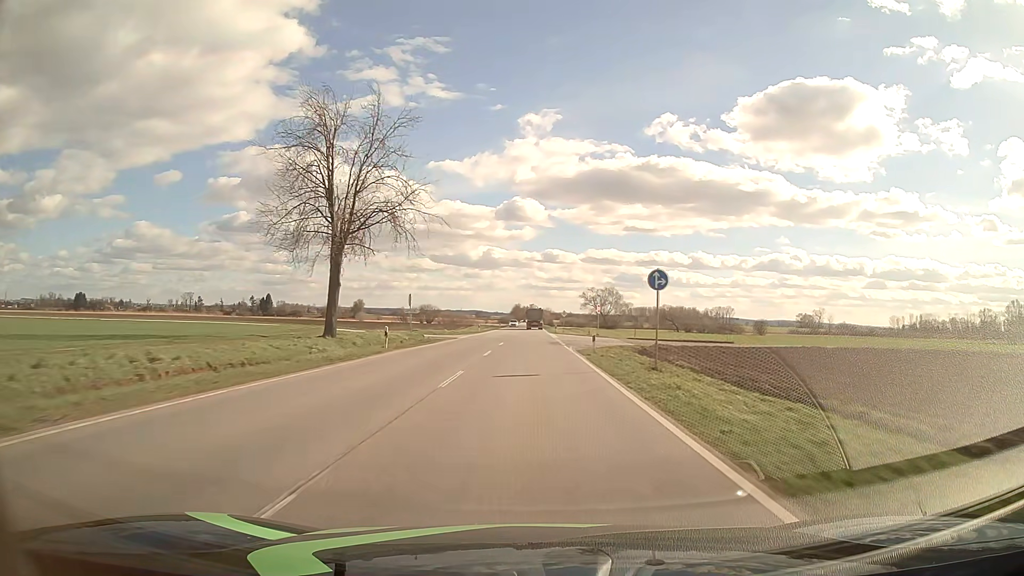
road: primary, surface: asphalt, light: Day
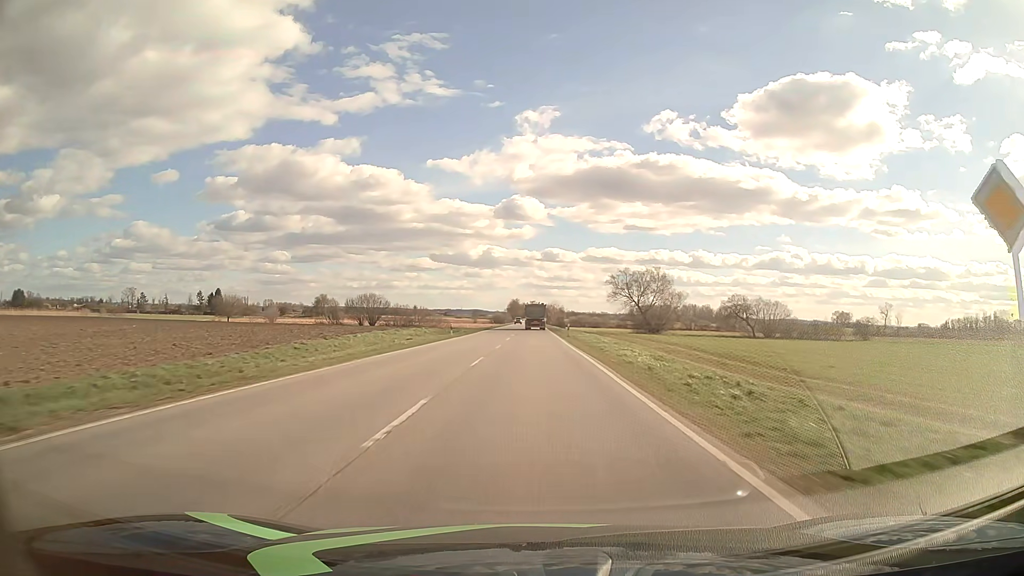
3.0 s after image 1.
(0.0, +79.0) m; 0°
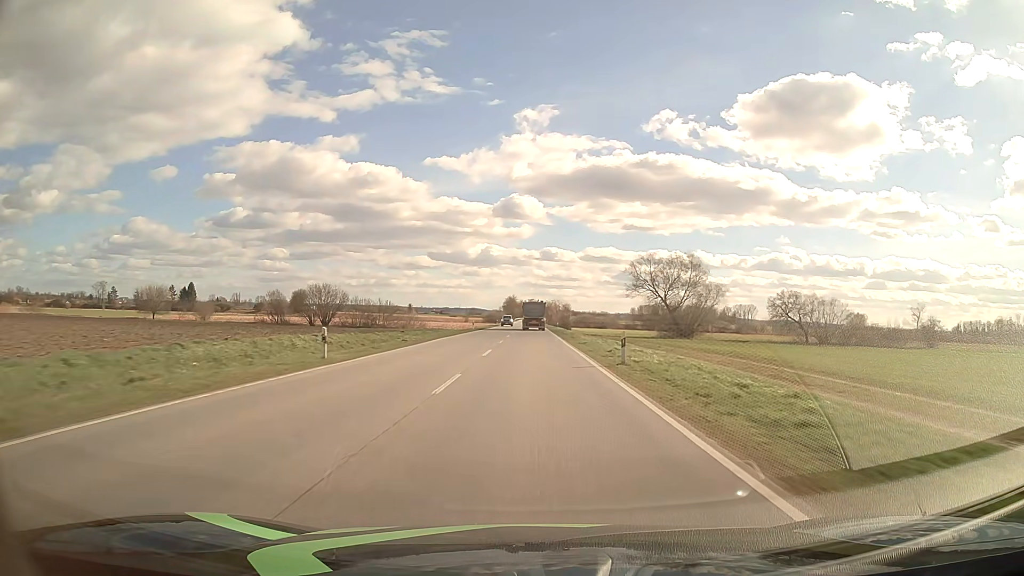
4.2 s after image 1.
(0.0, +31.3) m; 0°
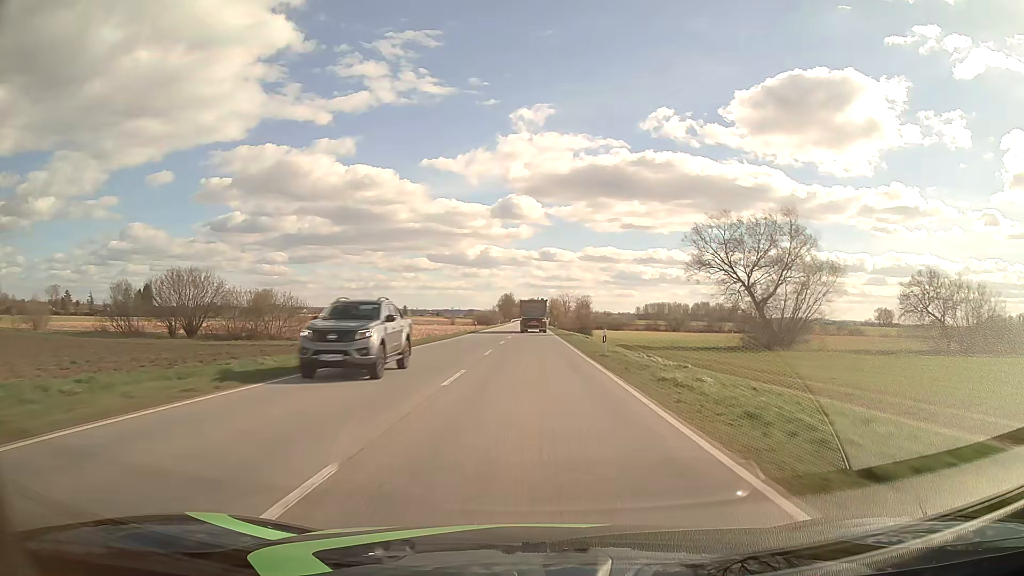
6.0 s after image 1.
(0.0, +45.5) m; 0°
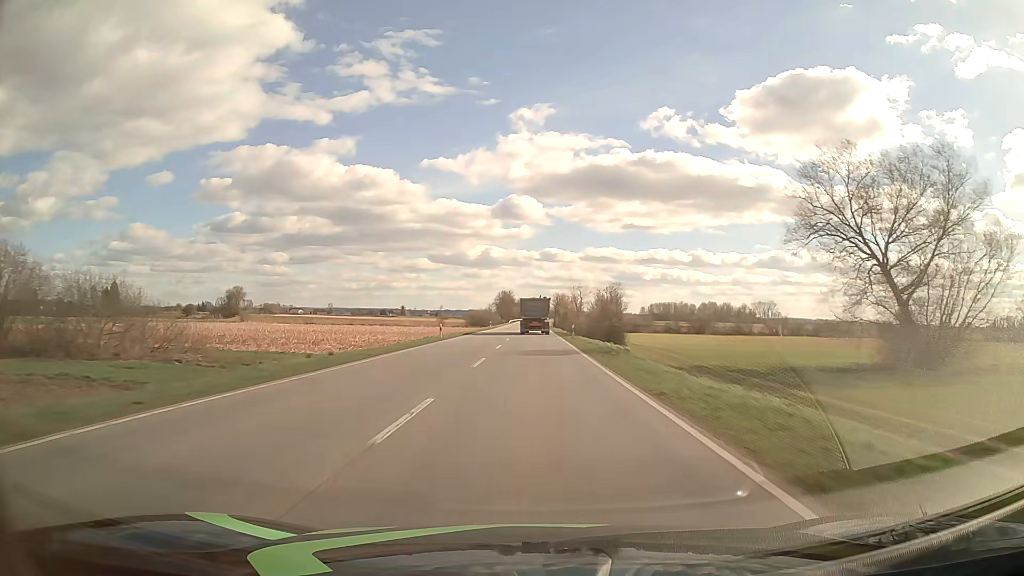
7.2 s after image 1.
(-0.1, +29.2) m; 0°
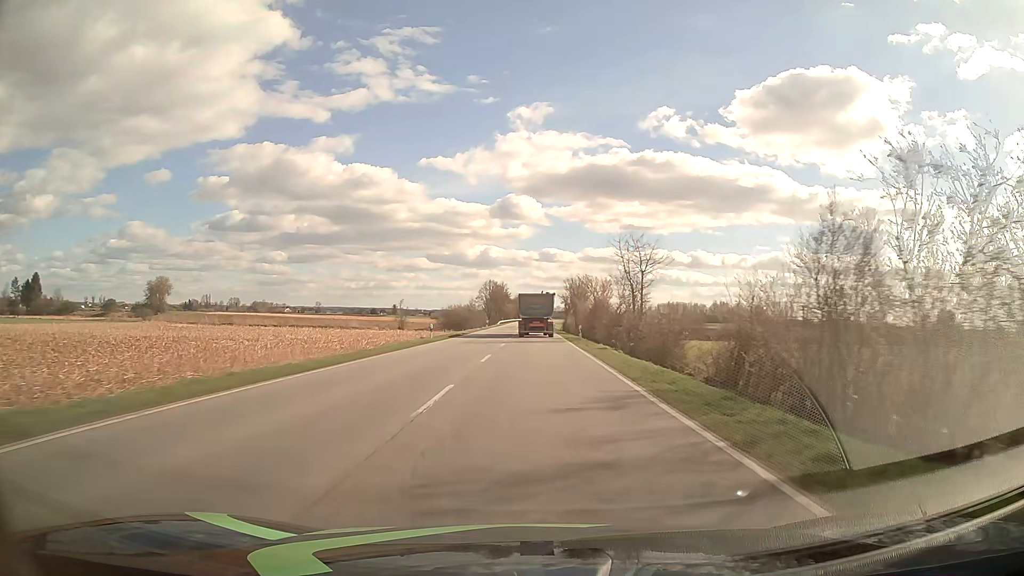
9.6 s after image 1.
(-0.1, +55.9) m; 0°
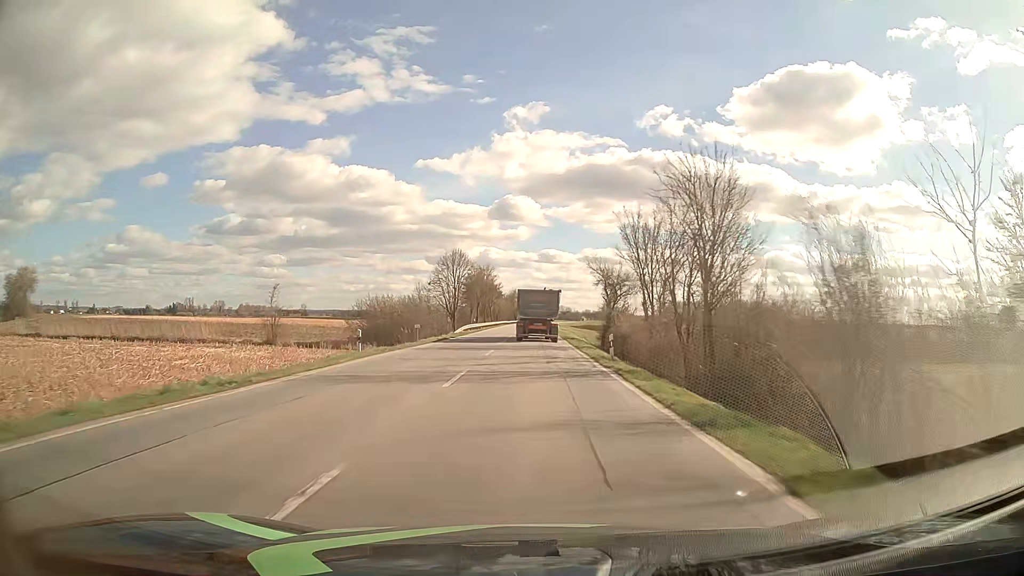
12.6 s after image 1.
(+0.2, +65.2) m; 0°
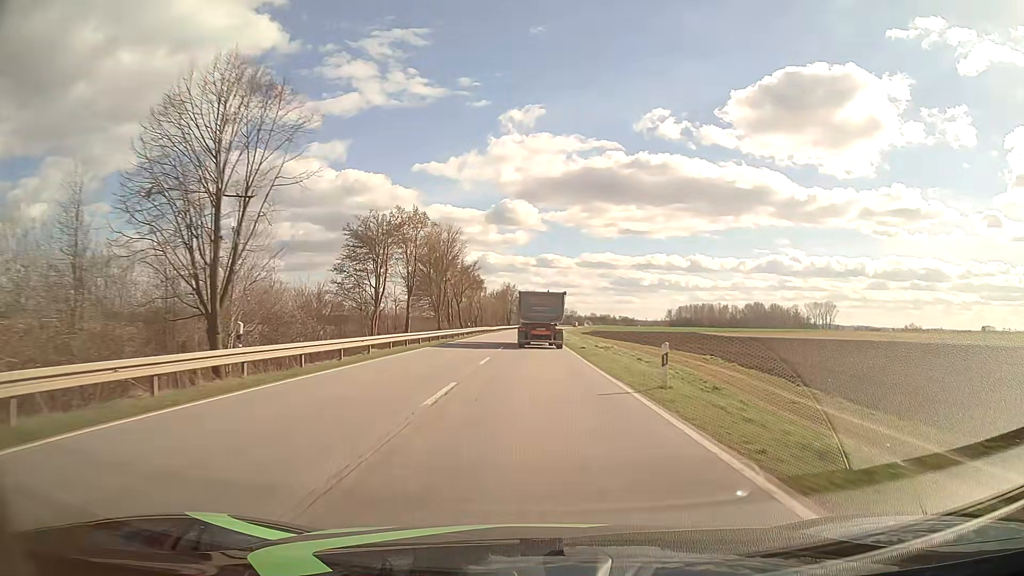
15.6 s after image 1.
(0.0, +60.6) m; 0°
(0, +10) (0, +20) (0, +30) (0, +40) (0, +50) (0, +60) (0, +70) (0, +80) (+1, +90) (+1, +100) m
